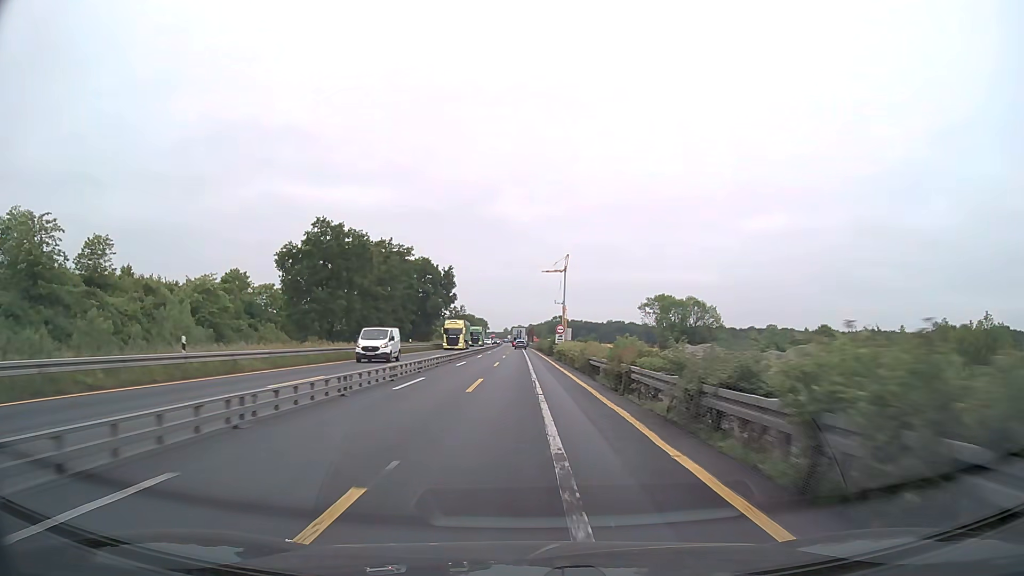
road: motorway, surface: asphalt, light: Day
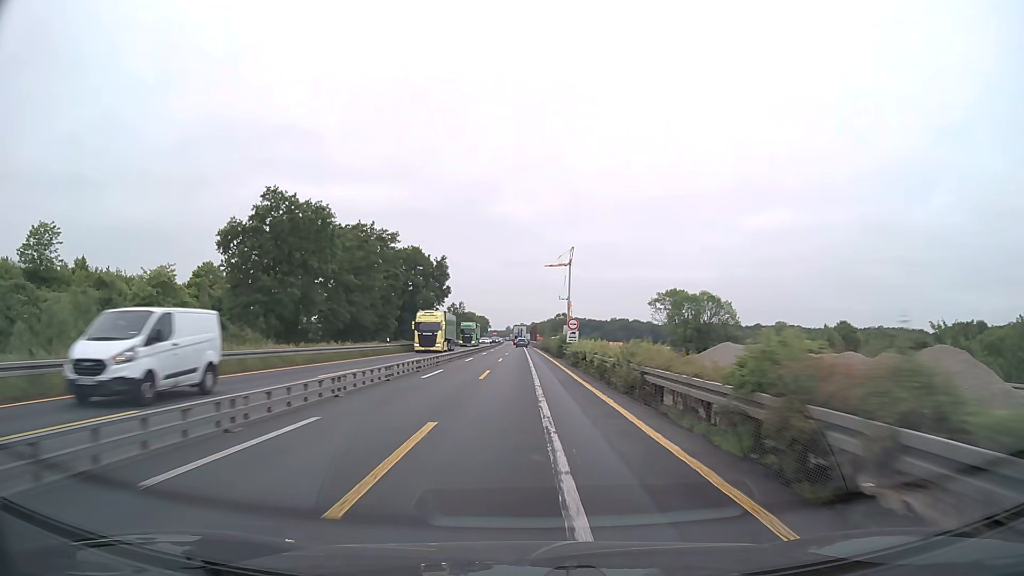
(0.0, +12.5) m; 0°
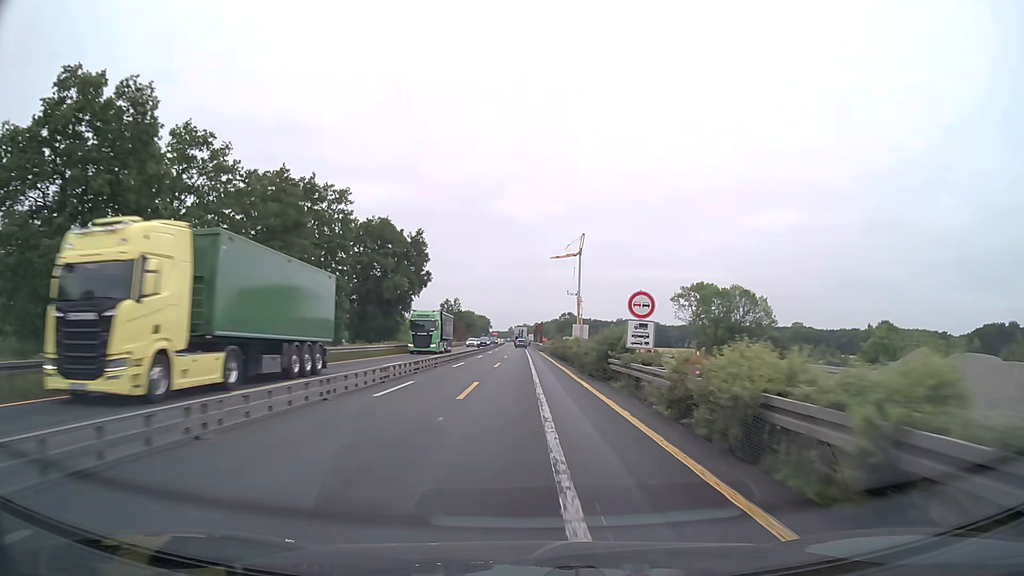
(-0.1, +25.0) m; 0°
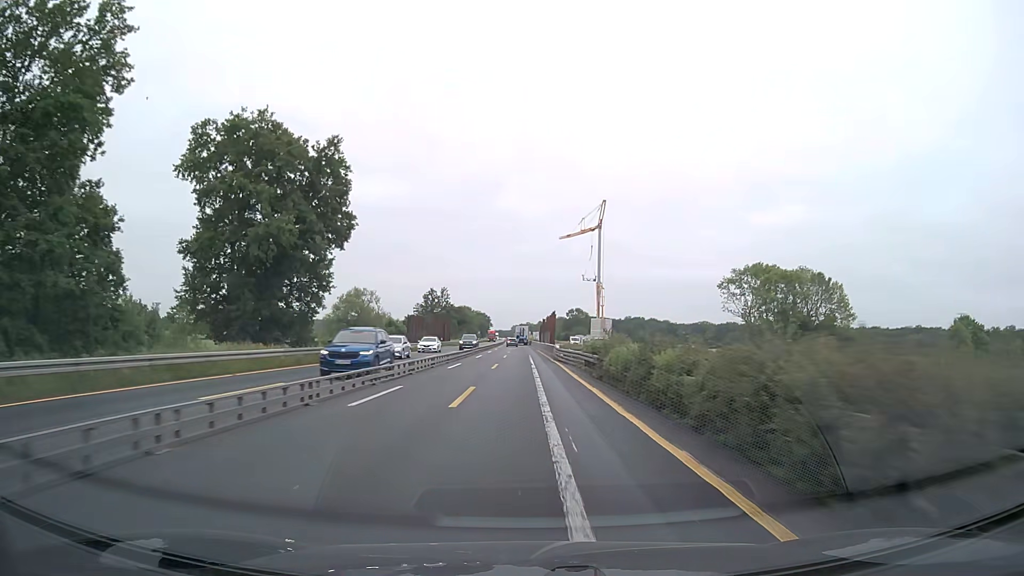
(0.0, +37.5) m; 0°
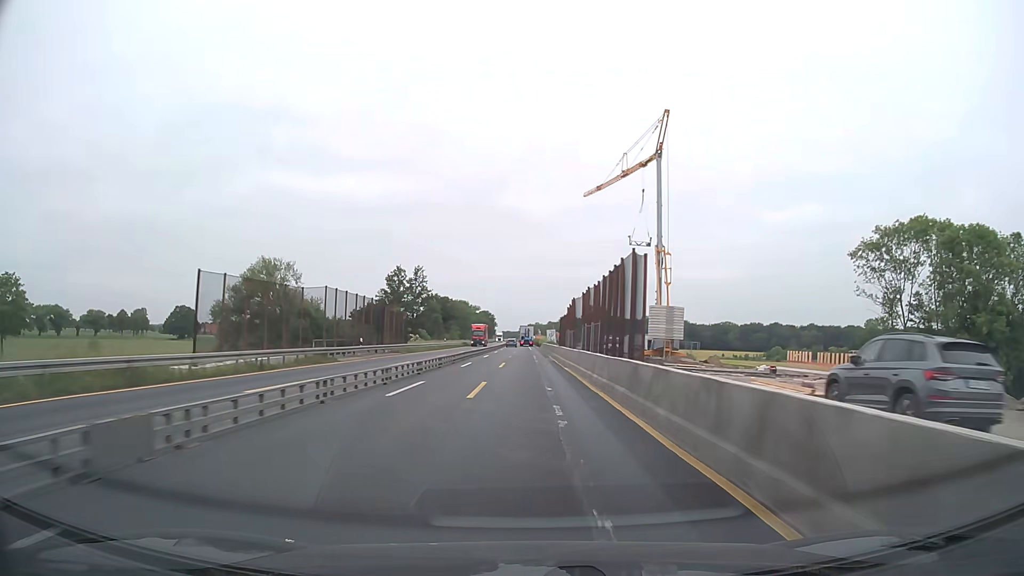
(-0.2, +50.1) m; -1°
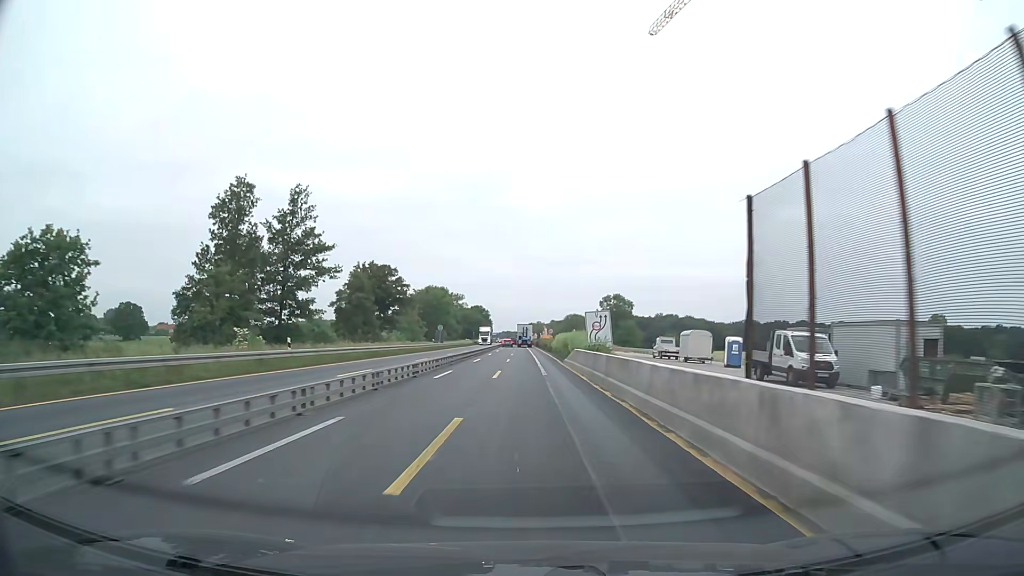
(+0.1, +62.5) m; 0°
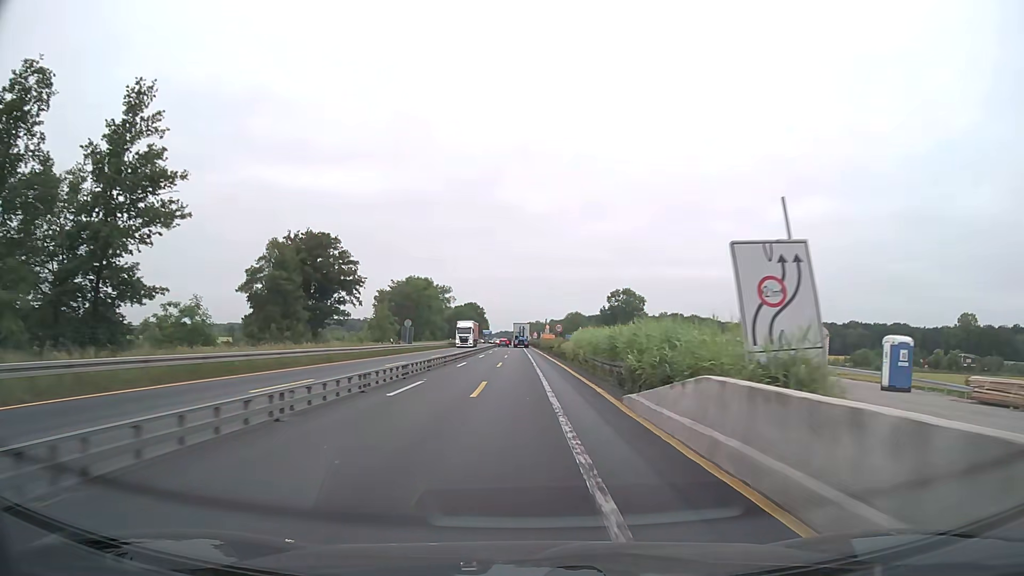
(+0.1, +25.0) m; 0°
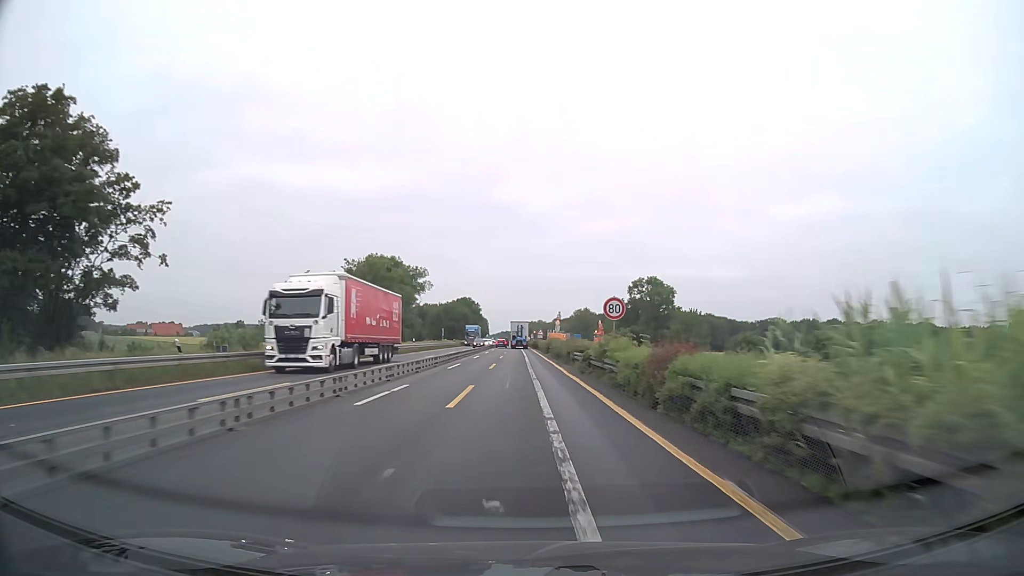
(0.0, +37.5) m; 0°
(0, +10) (0, +20) (0, +30) (0, +40) (0, +50) (-1, +60) (-1, +70) (-1, +80) (-1, +90) (-1, +100) m
